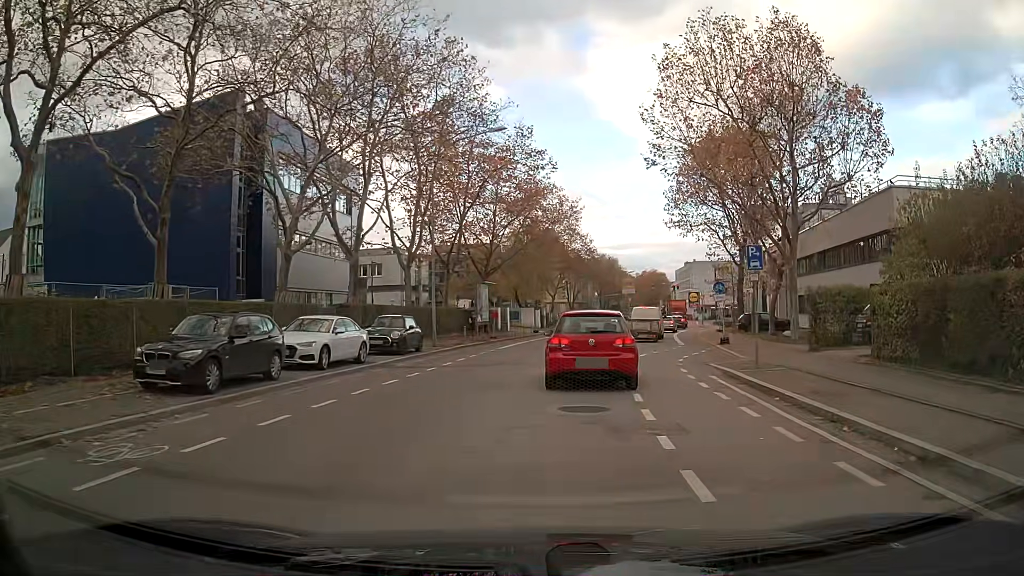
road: tertiary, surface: asphalt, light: Day
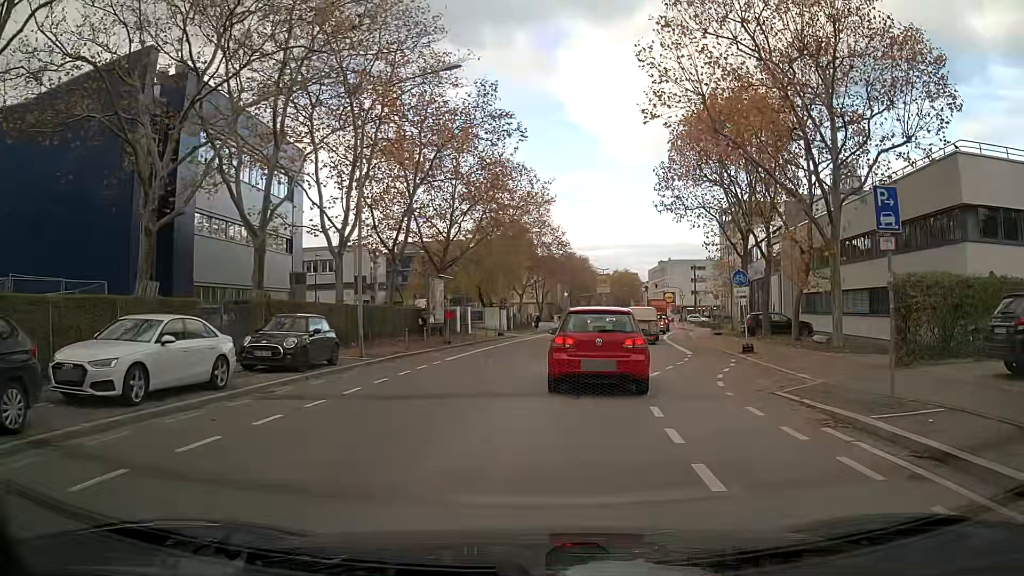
(+0.2, +7.9) m; +3°
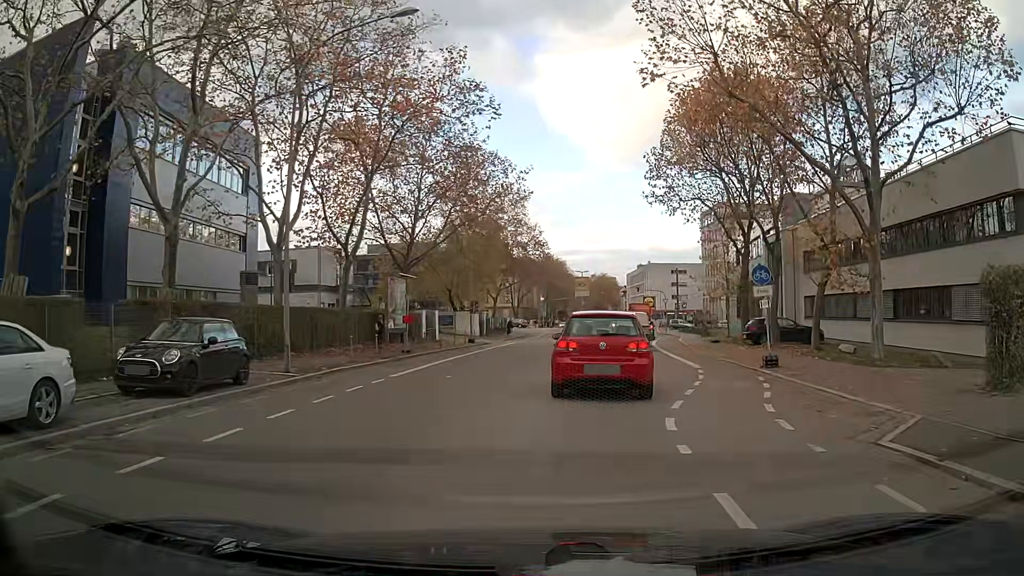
(+0.1, +4.9) m; +1°
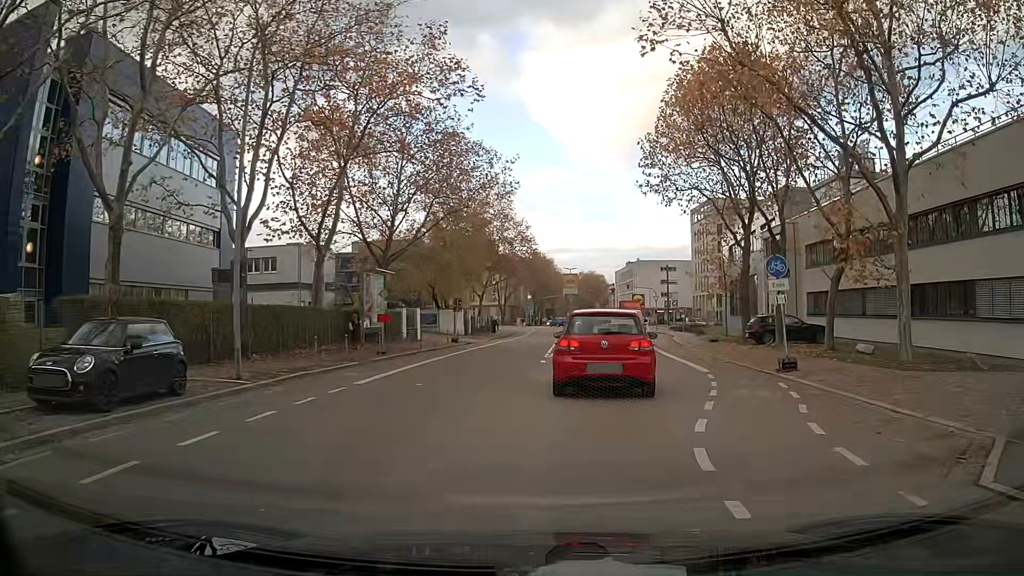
(0.0, +2.4) m; +2°
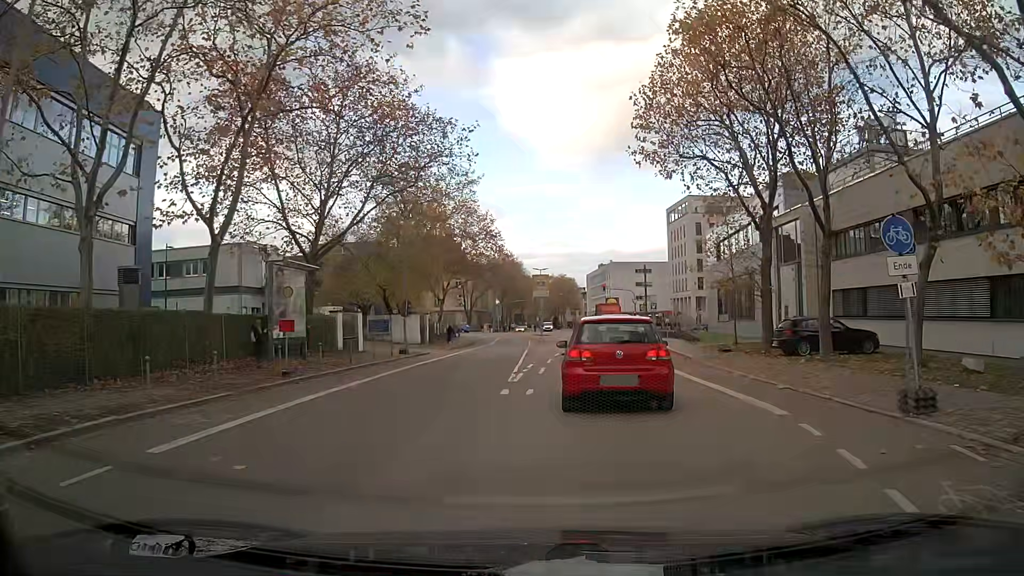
(+0.2, +7.9) m; +3°
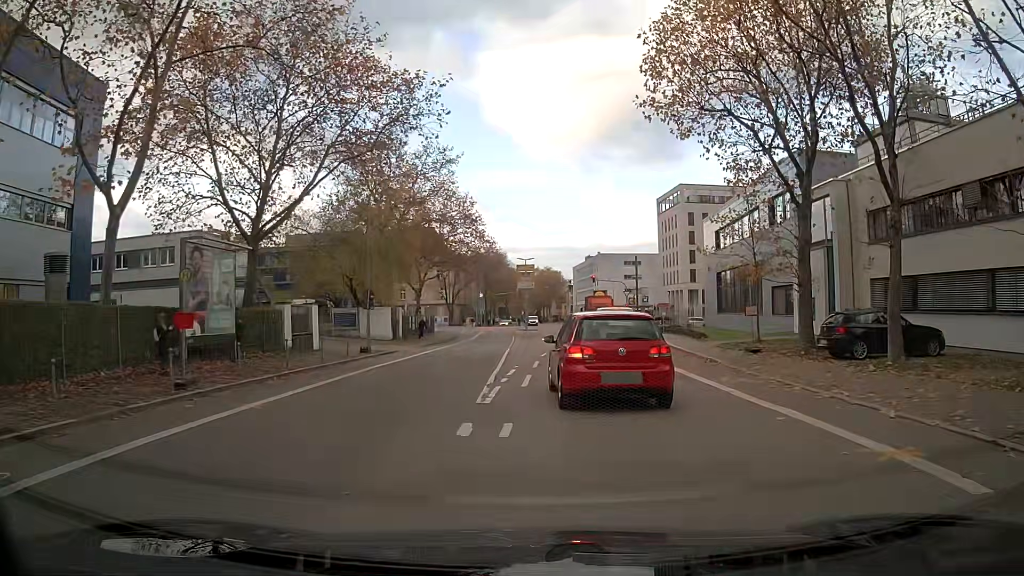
(+0.1, +5.5) m; +1°
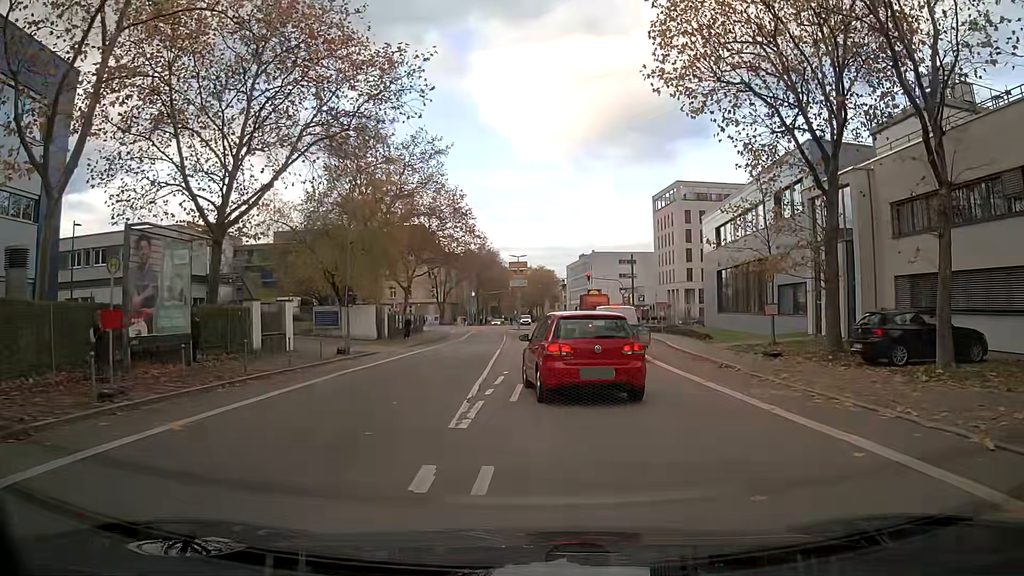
(0.0, +2.7) m; +1°
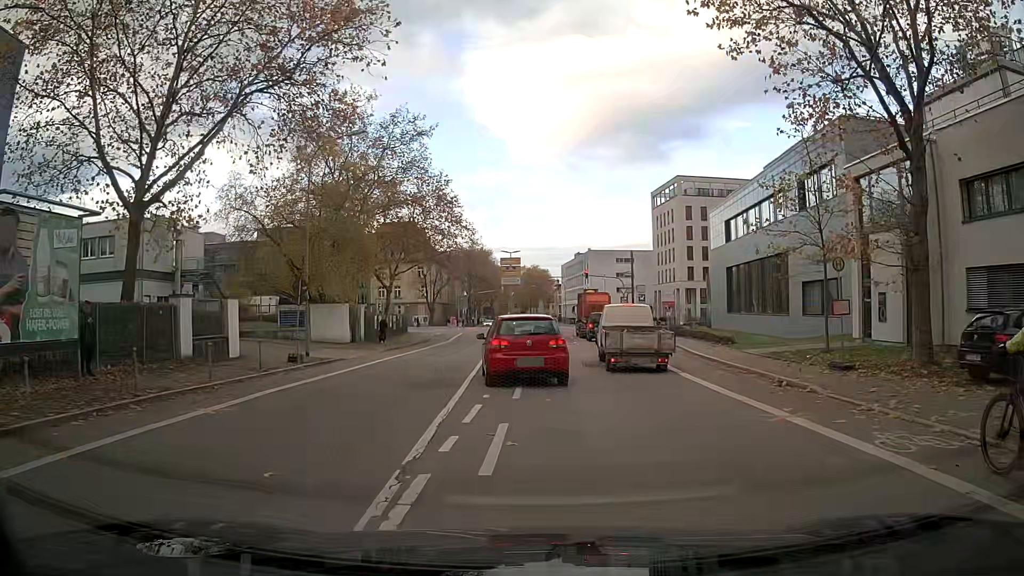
(+0.1, +5.4) m; +1°
(0, +10) (0, +20) (0, +30) (0, +40) (+1, +50) (+1, +60) (+1, +70) (-1, +80) (-5, +89) (-13, +95) m
